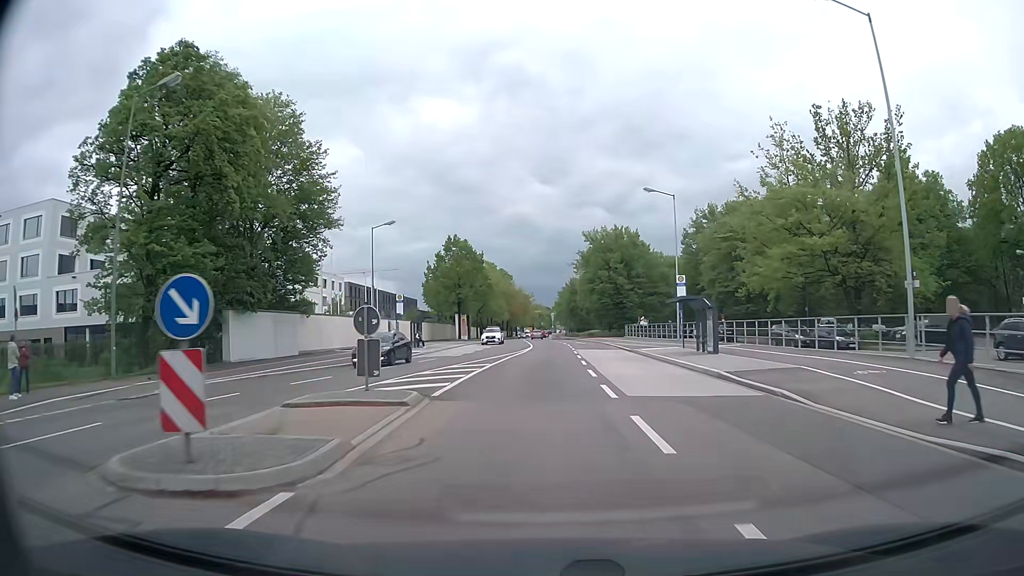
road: secondary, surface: asphalt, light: Day
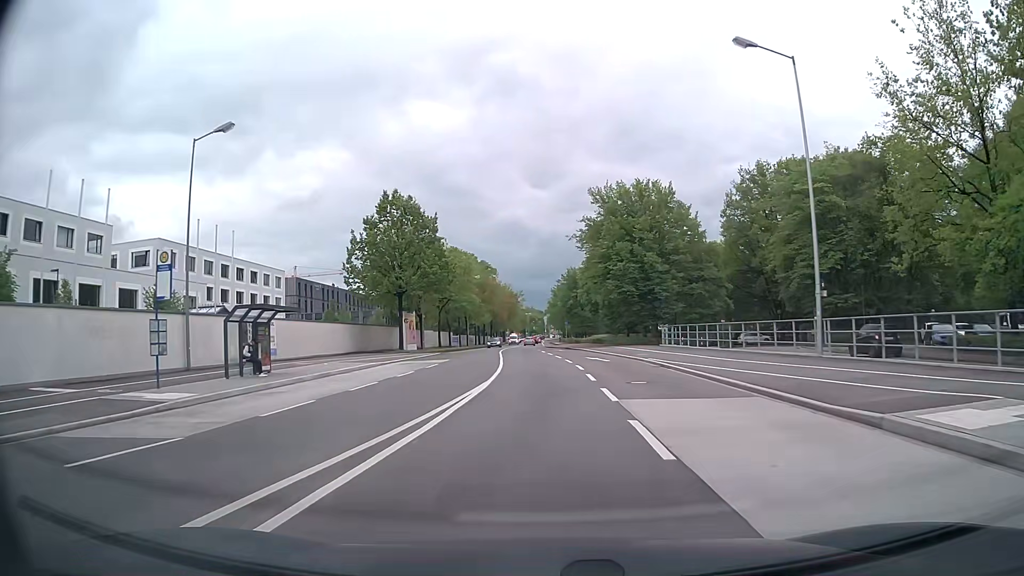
(+0.3, +30.5) m; 0°
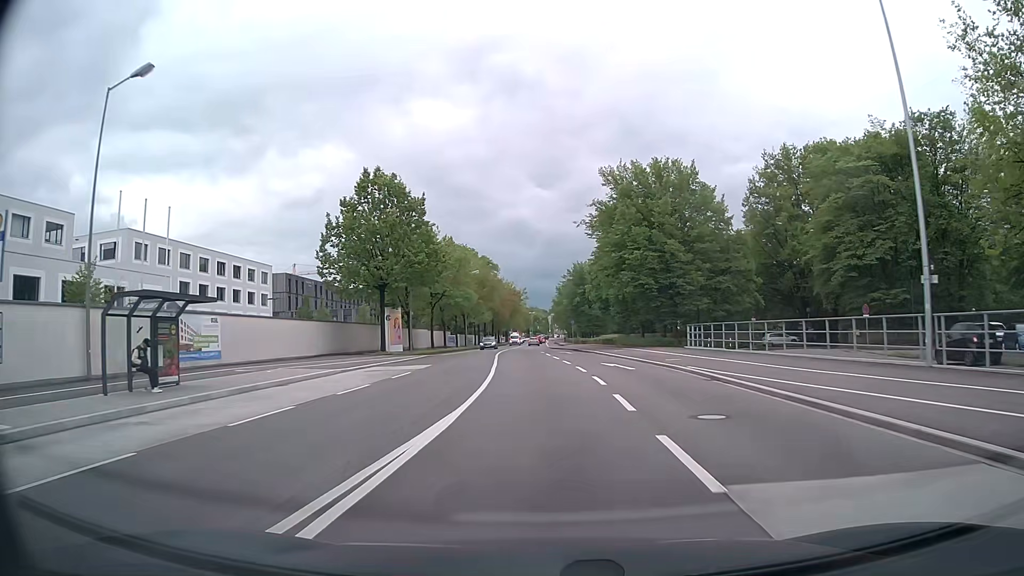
(0.0, +7.7) m; 0°
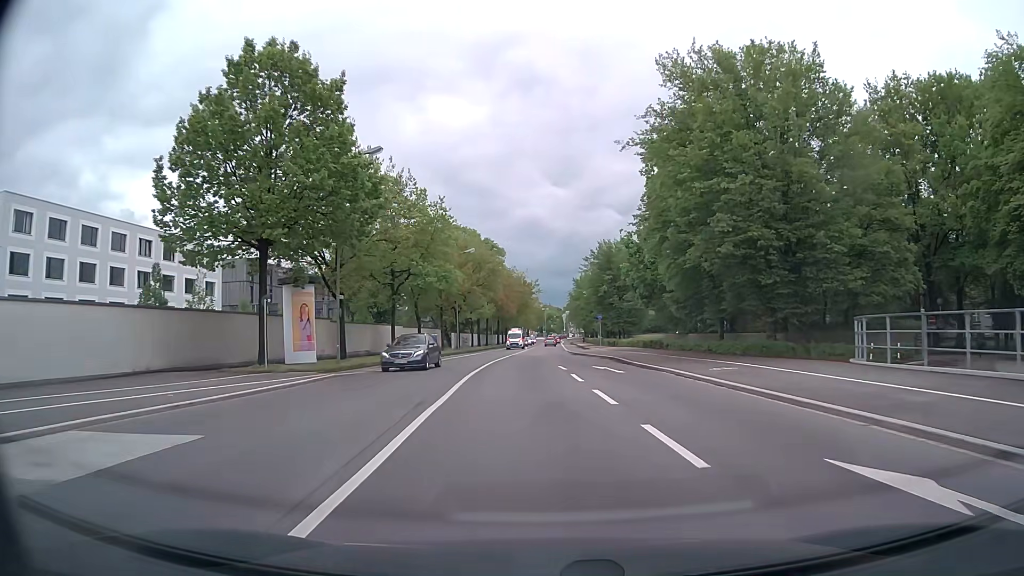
(-0.2, +23.0) m; -1°
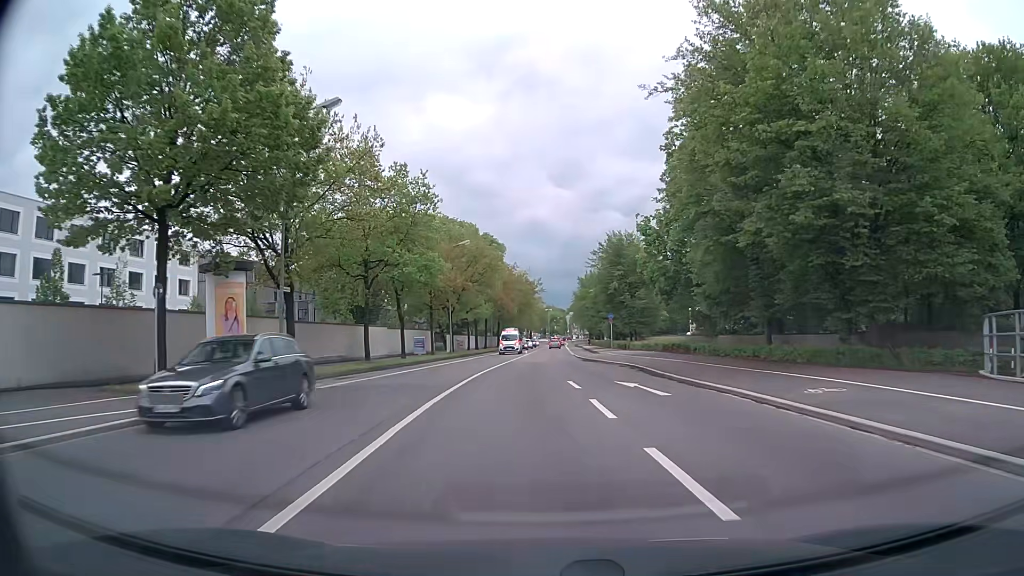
(0.0, +7.7) m; 0°
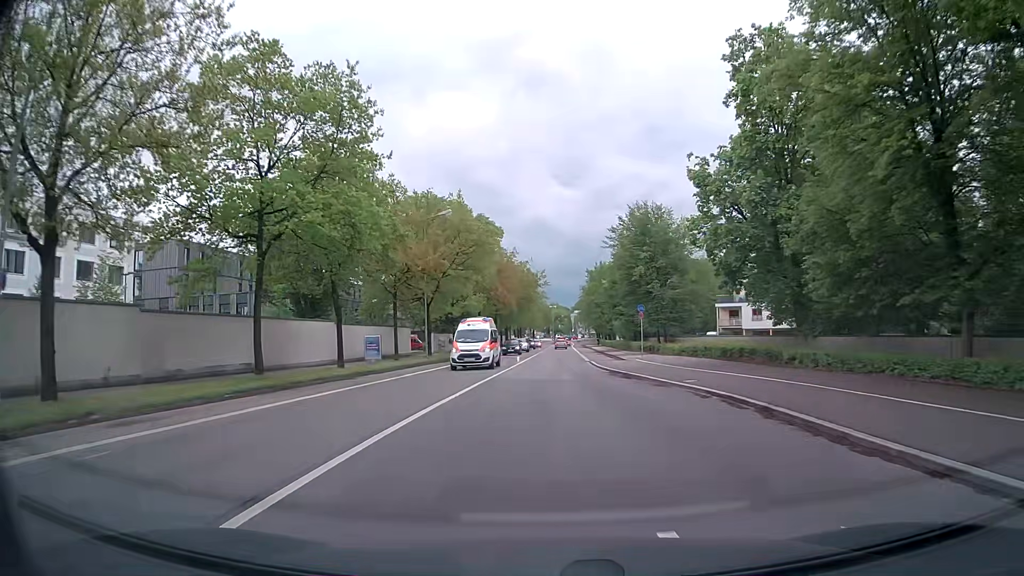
(-0.1, +15.3) m; -1°
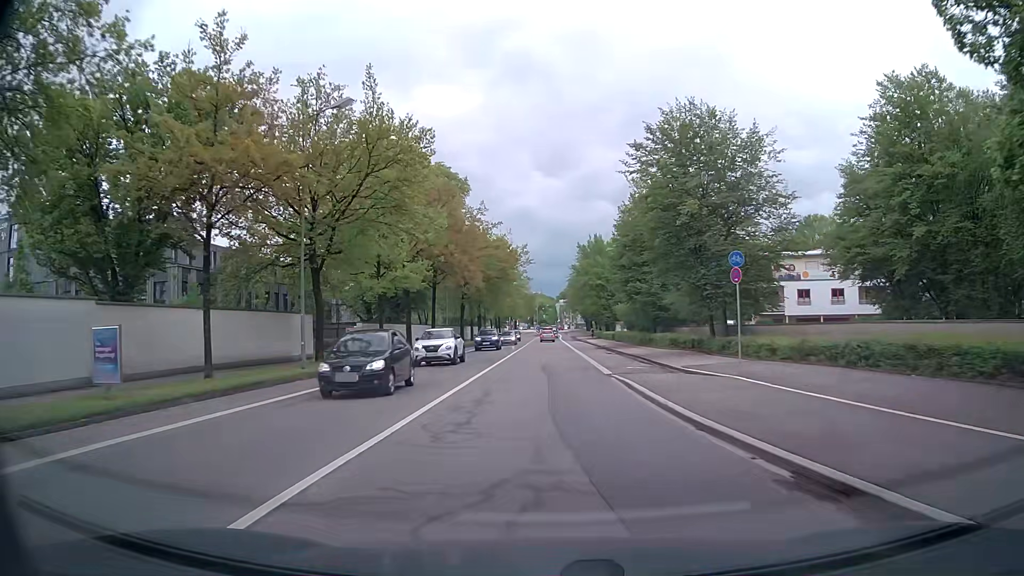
(+0.4, +22.7) m; +2°
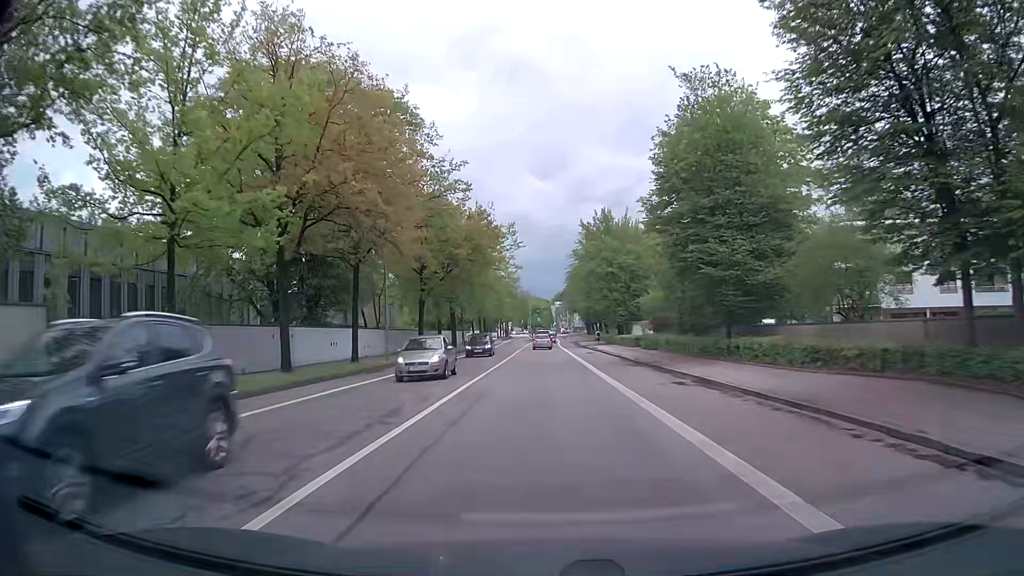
(+0.2, +22.6) m; 0°
(0, +10) (0, +20) (0, +30) (0, +40) (0, +50) (0, +60) (0, +70) (+1, +80) (+1, +90) (+1, +100) m
